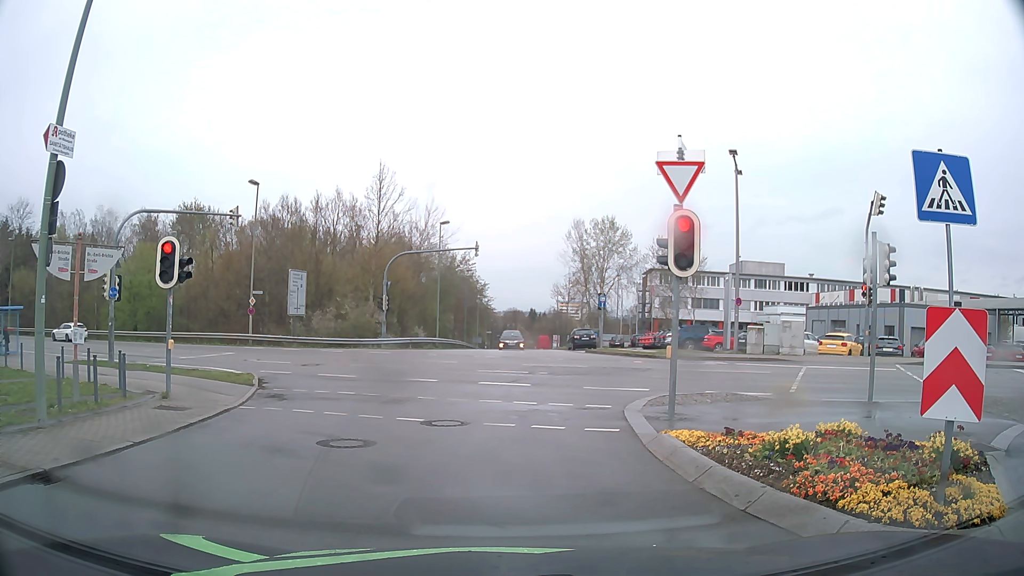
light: Day
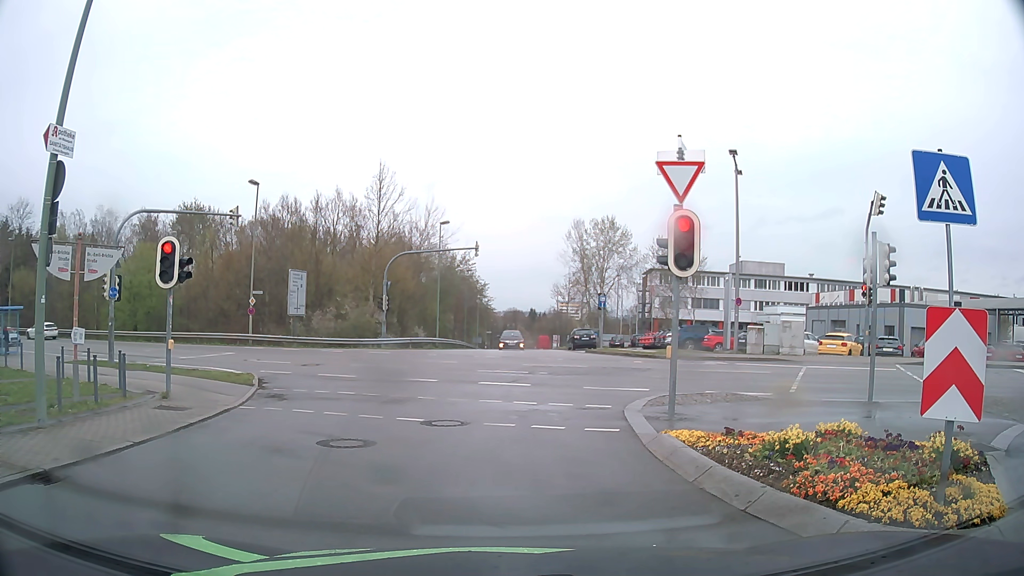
(0.0, 0.0) m; 0°
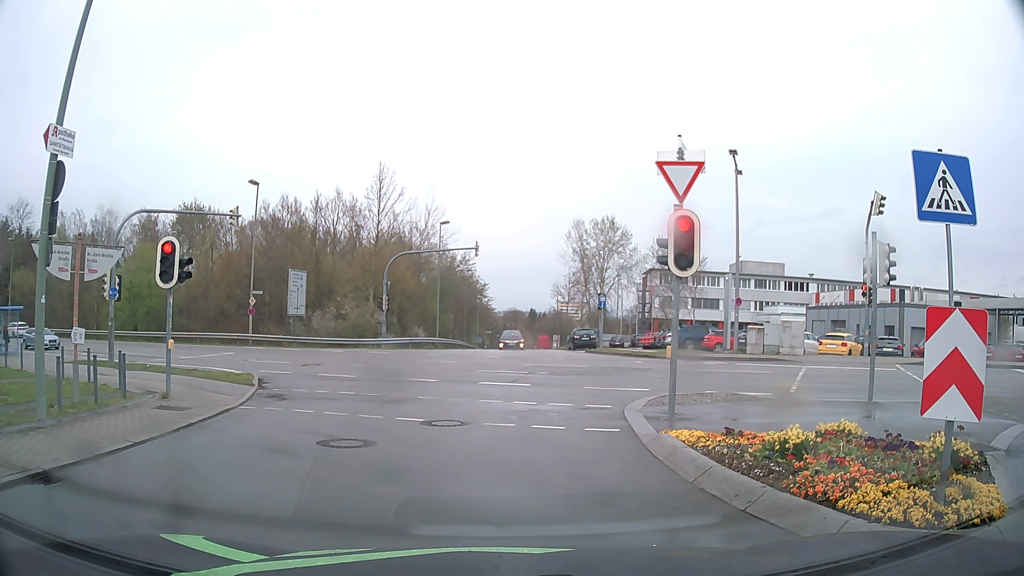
(0.0, 0.0) m; 0°
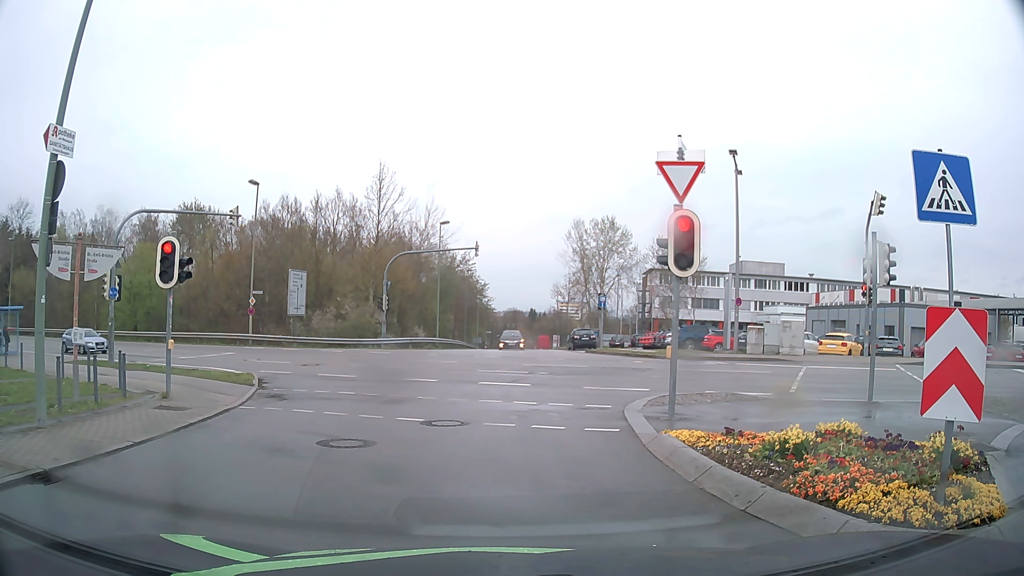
(0.0, 0.0) m; 0°
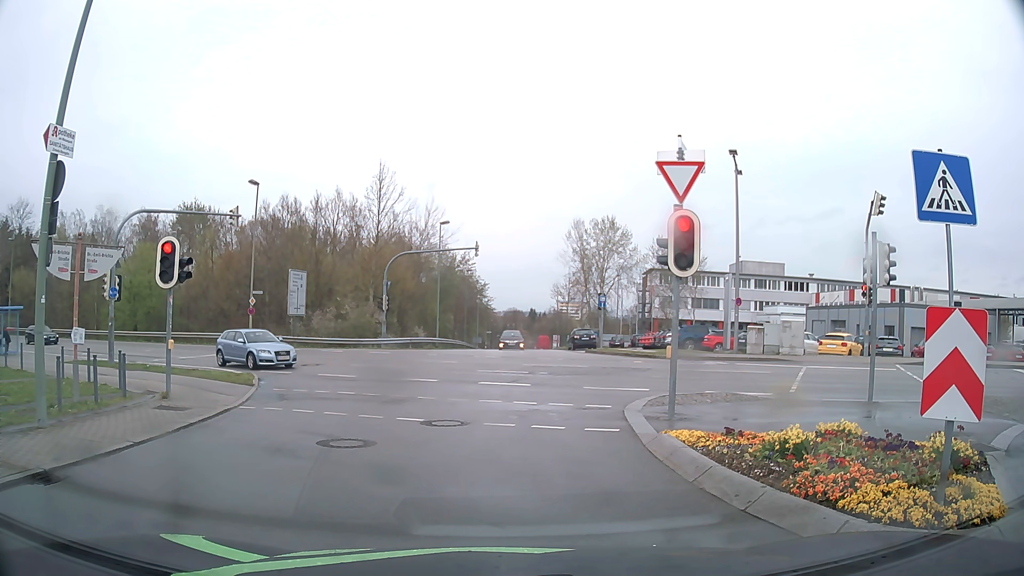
(0.0, 0.0) m; 0°
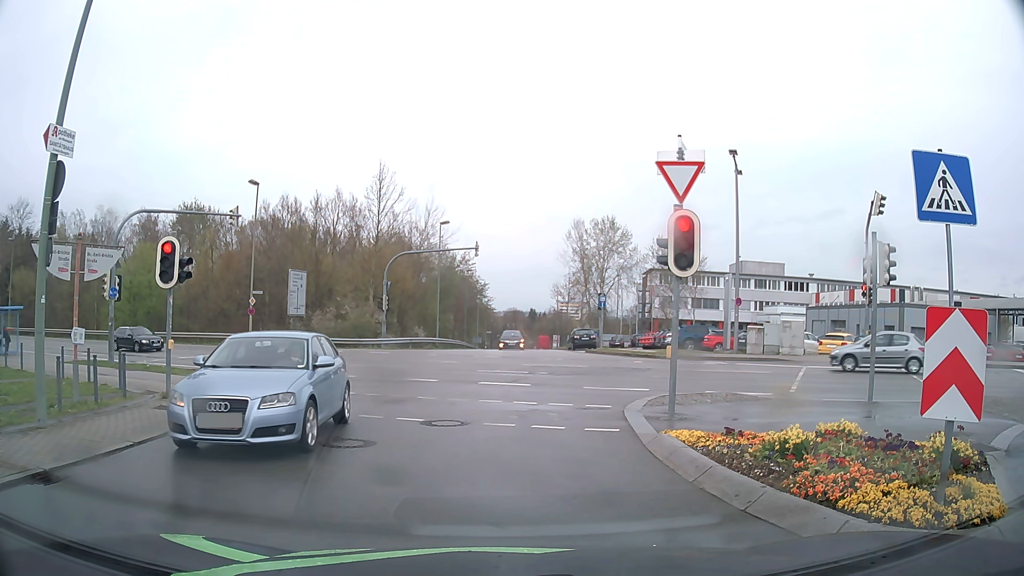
(0.0, 0.0) m; 0°
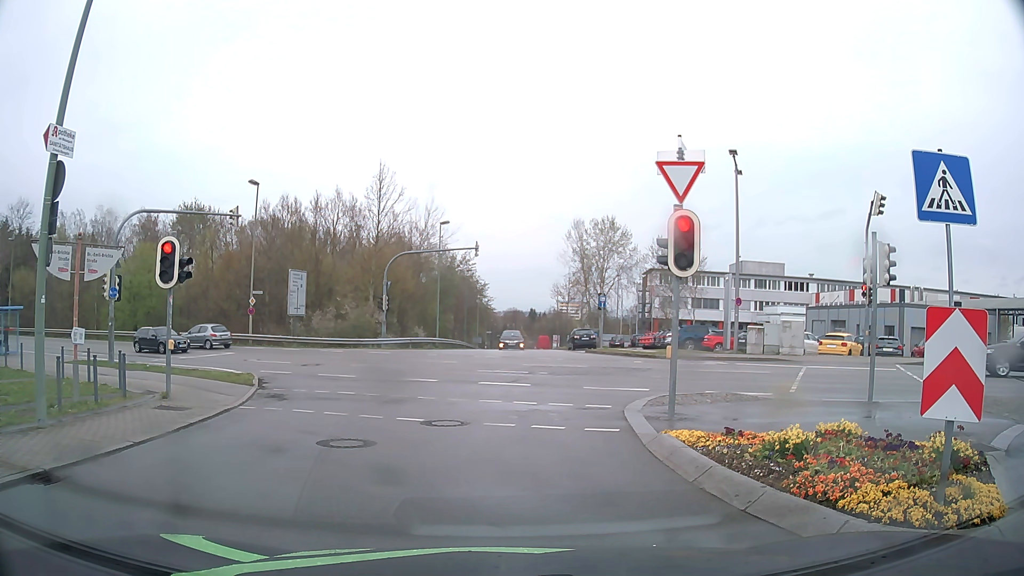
(0.0, 0.0) m; 0°
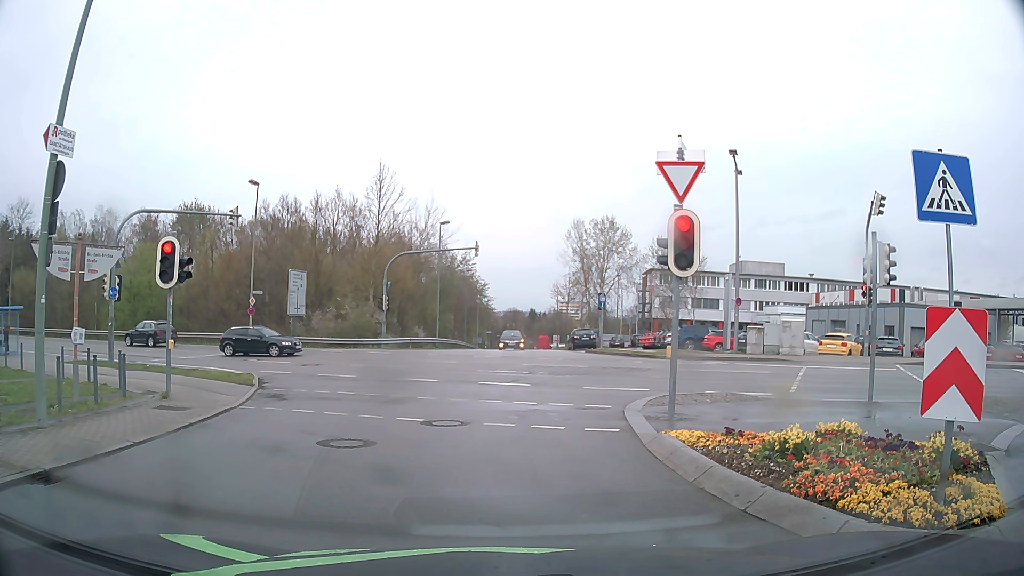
(0.0, 0.0) m; 0°
(0, +10) (+1, +20) (-3, +29) (-10, +36) (-19, +41) (-28, +45) (-37, +49) (-46, +53) (-55, +57) (-65, +61) m
